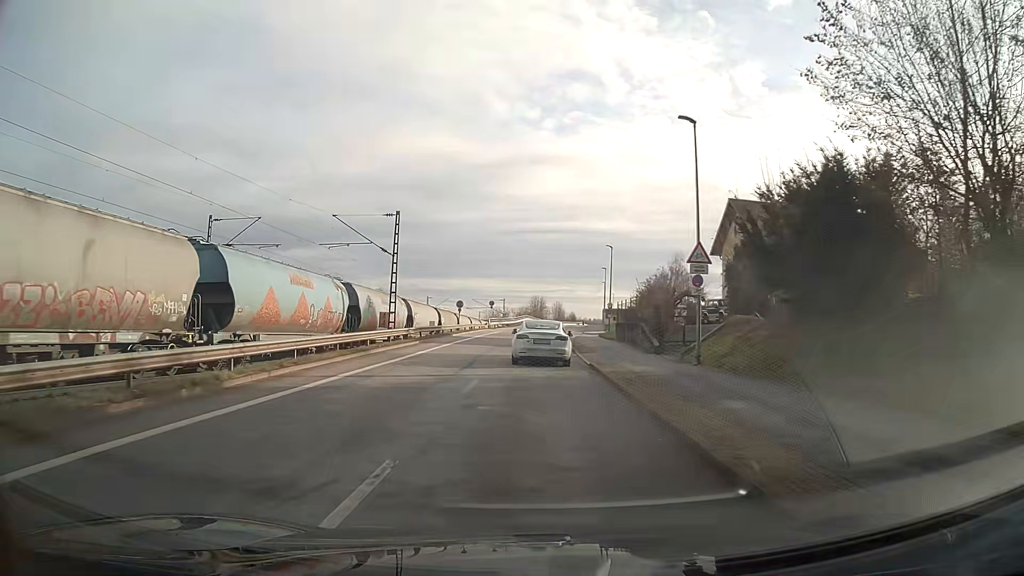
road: unclassified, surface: asphalt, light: Day
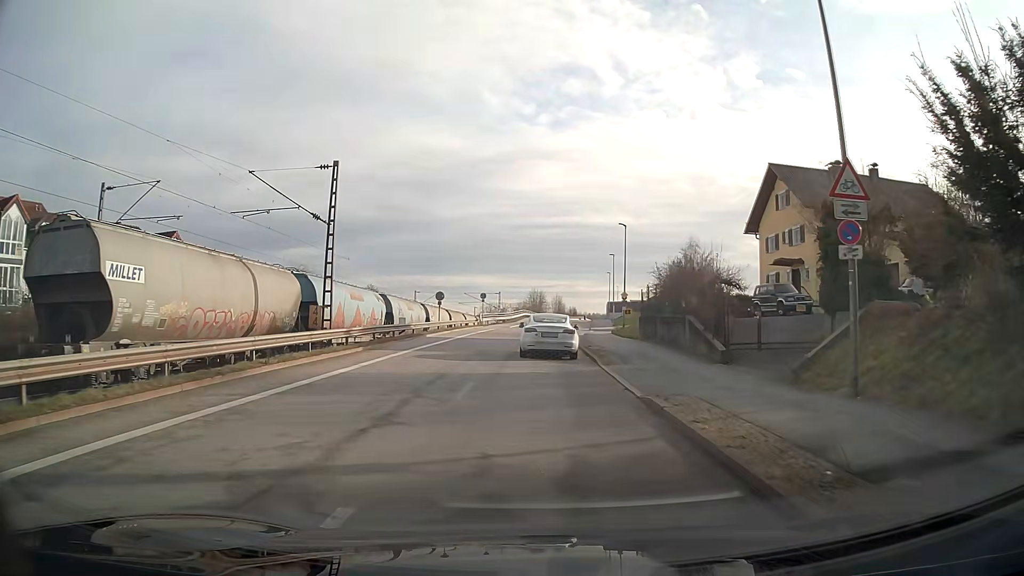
(0.0, +10.8) m; 0°
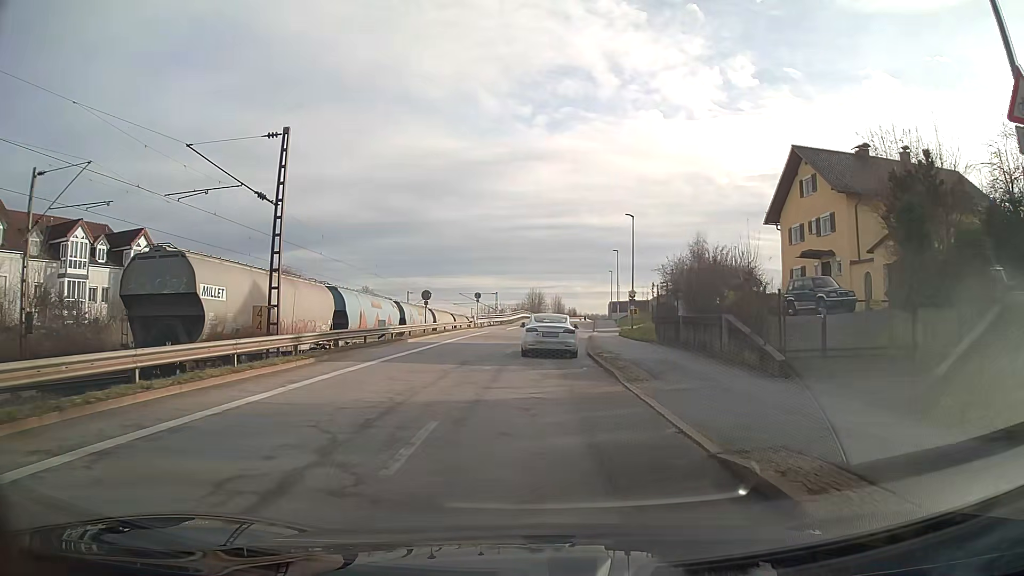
(0.0, +5.0) m; 0°
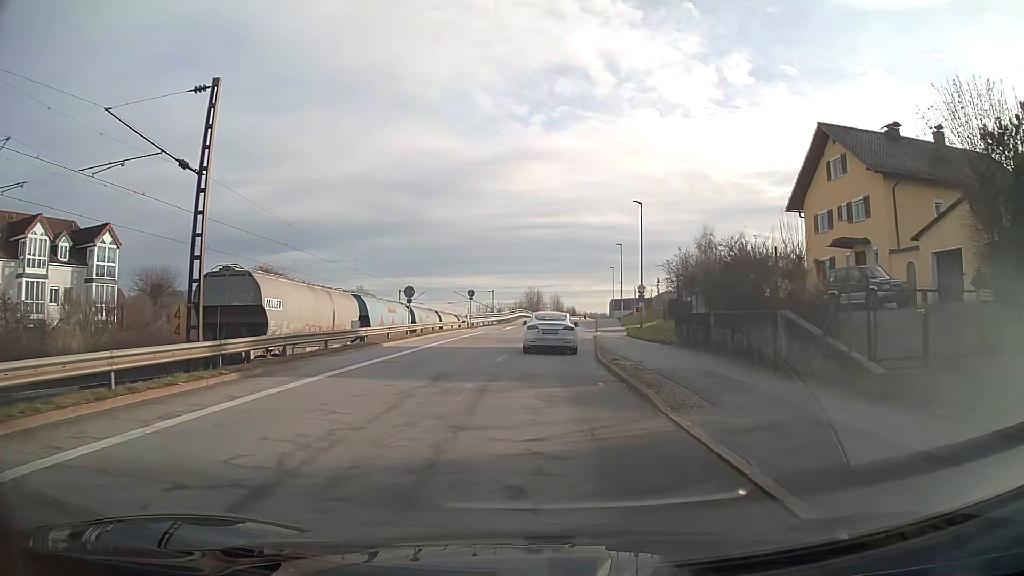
(0.0, +4.7) m; 0°
